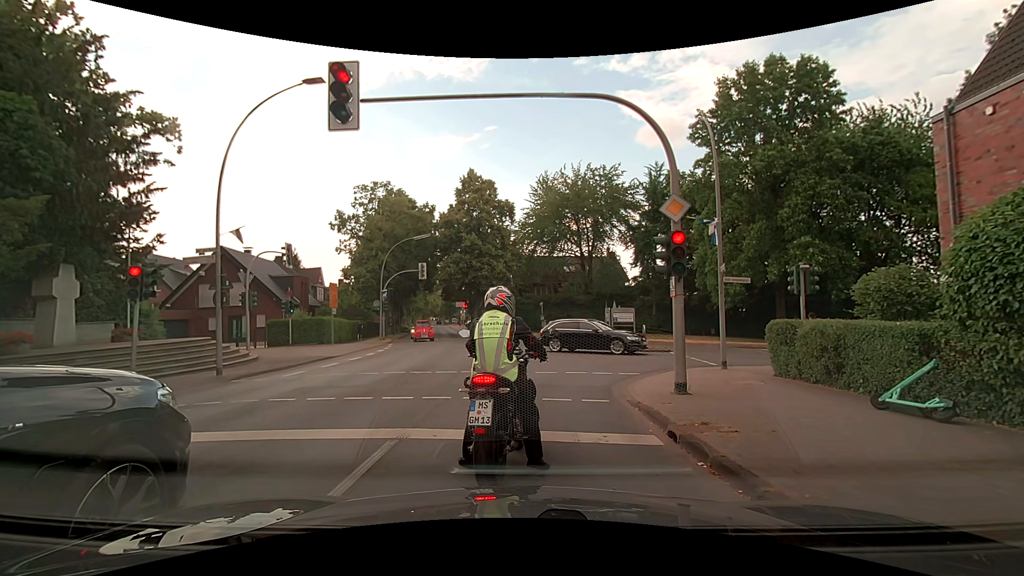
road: secondary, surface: asphalt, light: Day
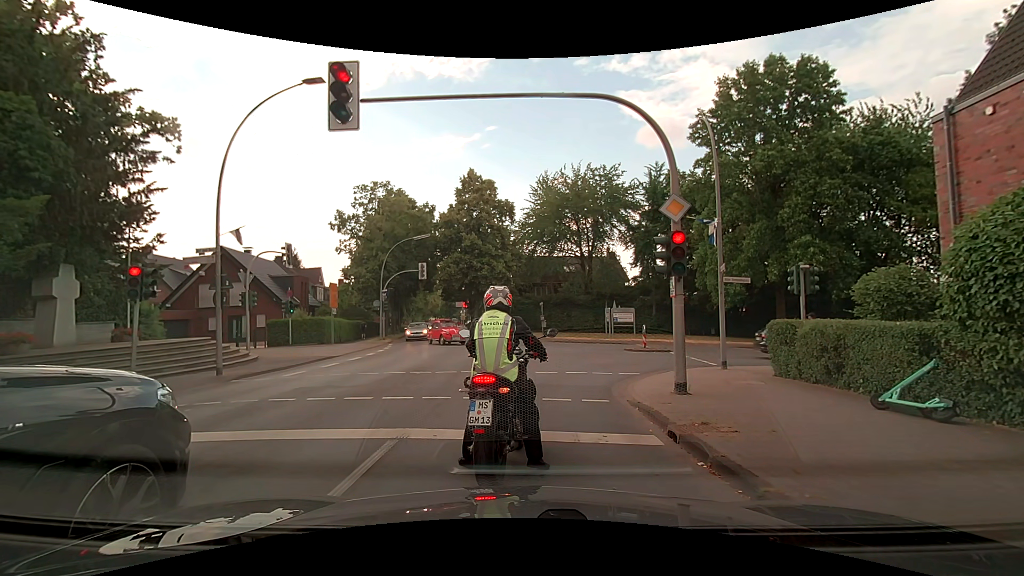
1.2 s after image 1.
(0.0, 0.0) m; 0°
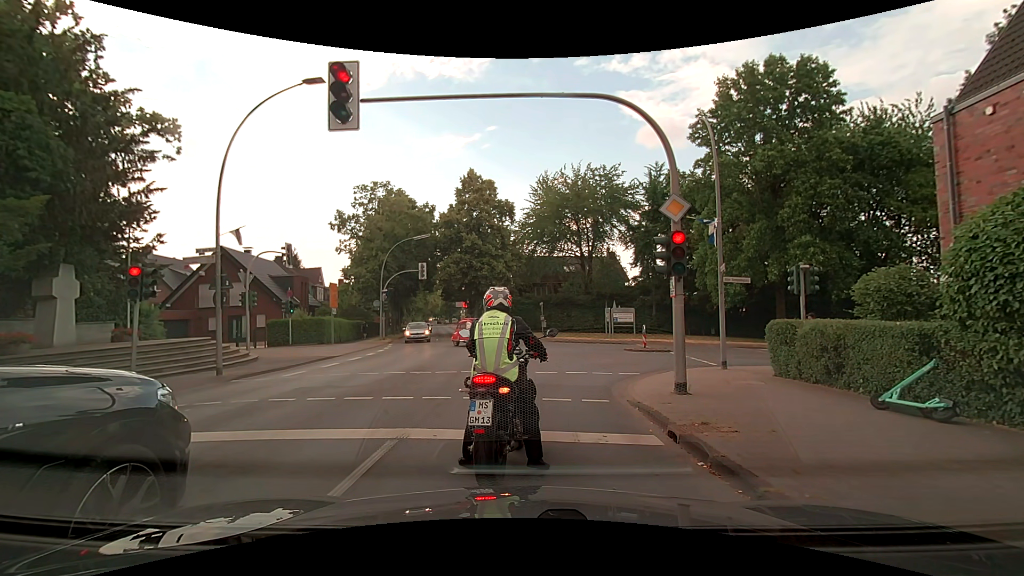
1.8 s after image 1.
(0.0, 0.0) m; 0°
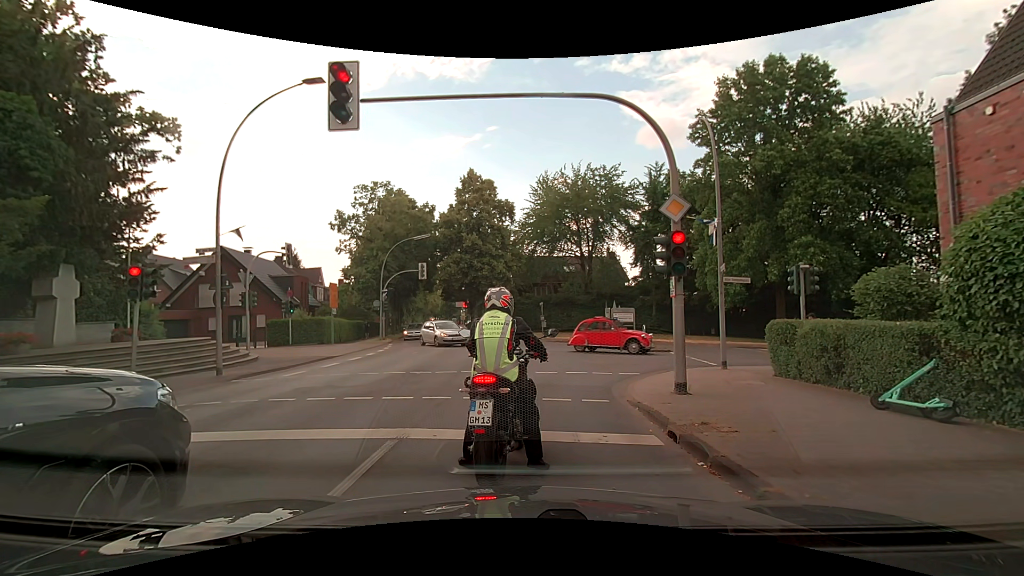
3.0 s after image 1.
(0.0, 0.0) m; 0°
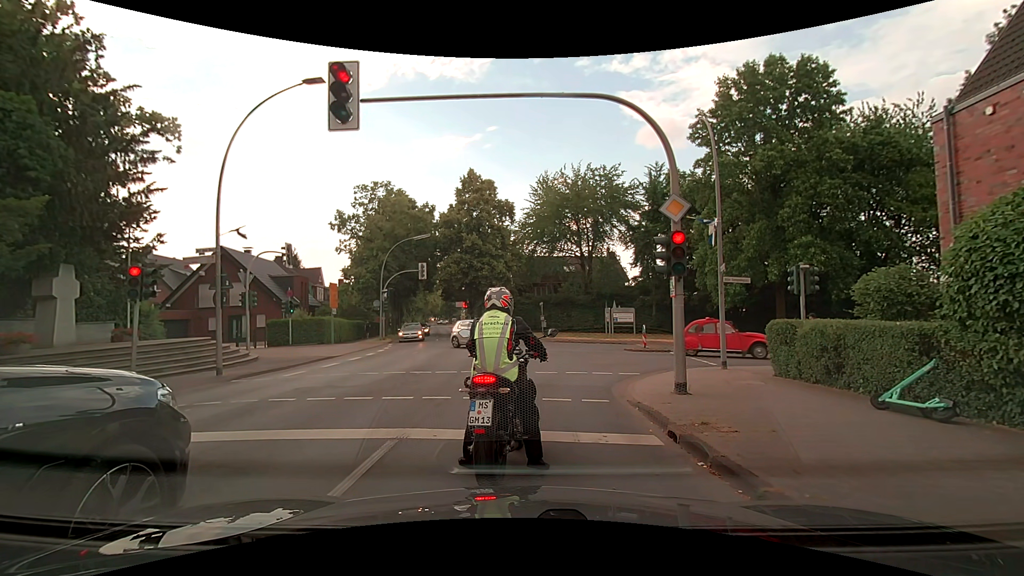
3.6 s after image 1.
(0.0, 0.0) m; 0°
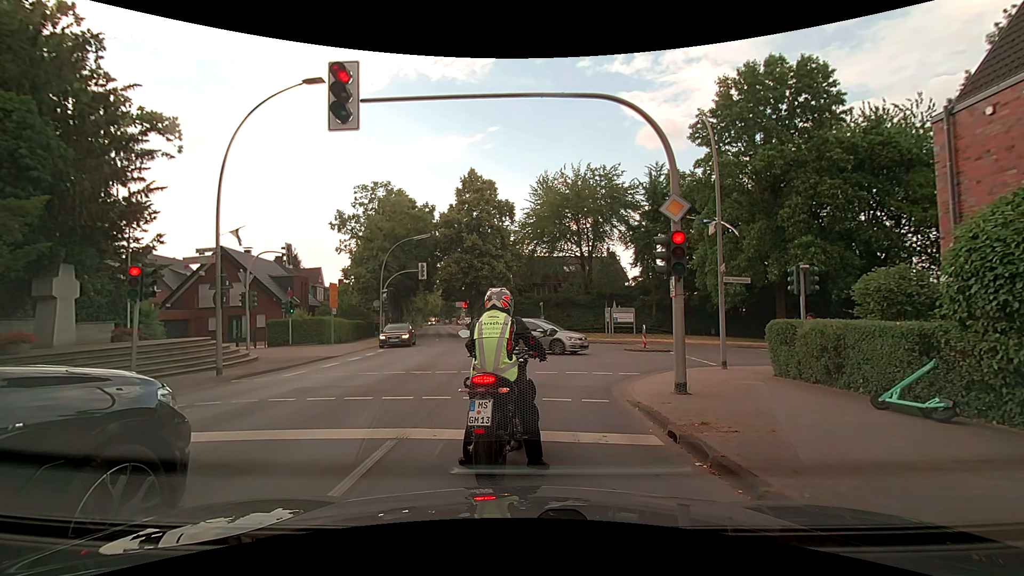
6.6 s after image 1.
(0.0, 0.0) m; 0°
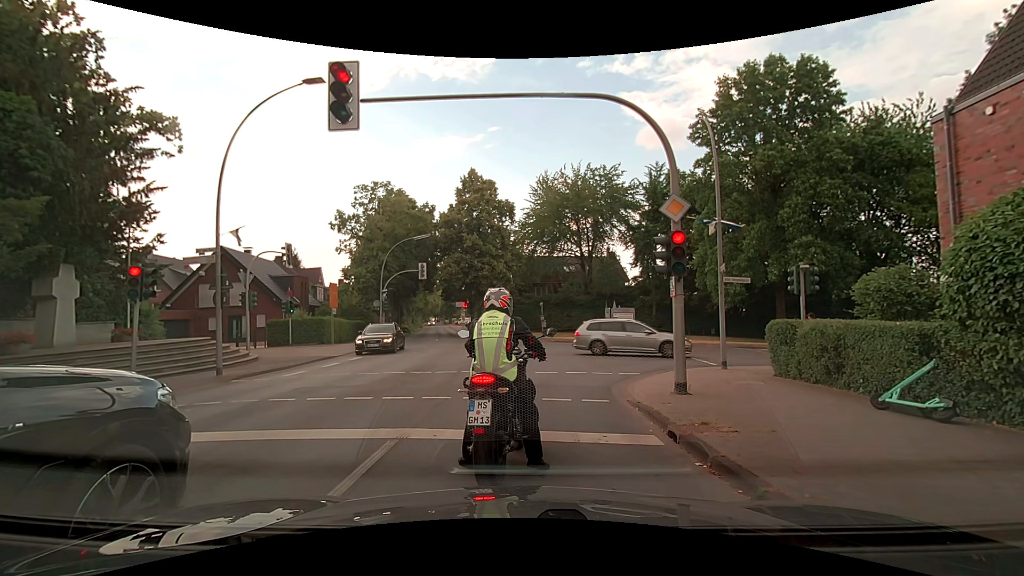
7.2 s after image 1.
(0.0, 0.0) m; 0°
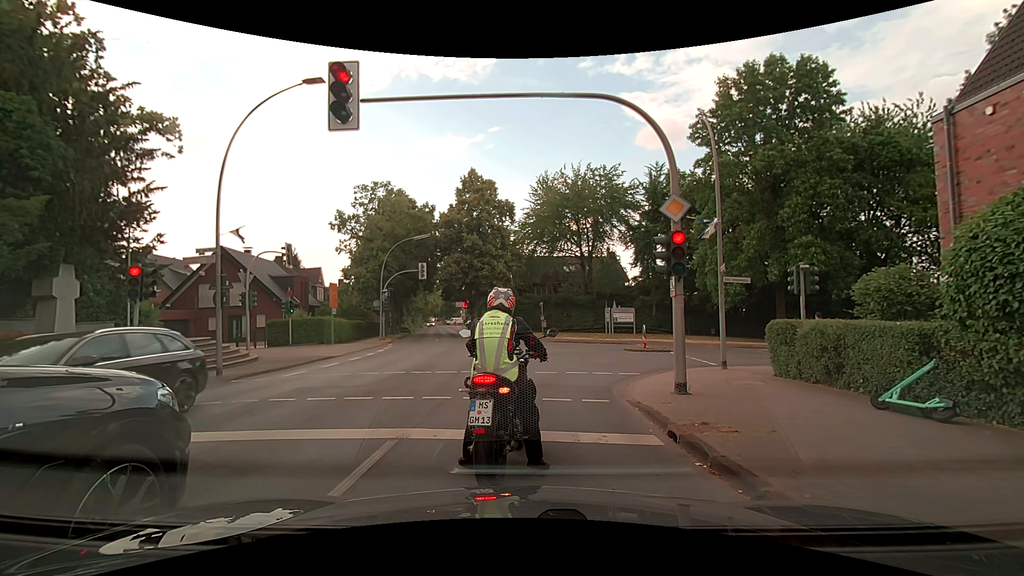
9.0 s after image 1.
(0.0, 0.0) m; 0°
